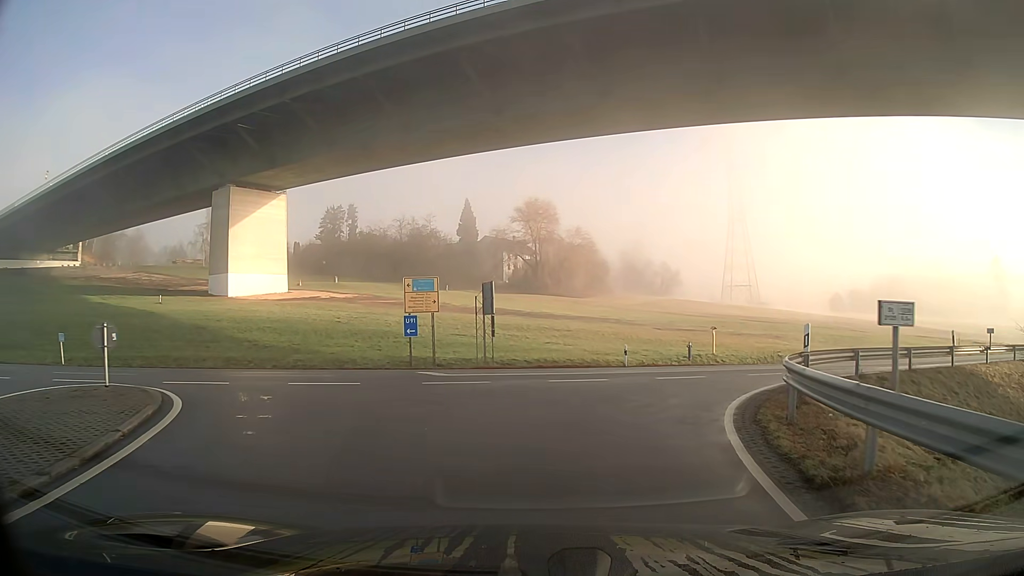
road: secondary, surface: asphalt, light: Day
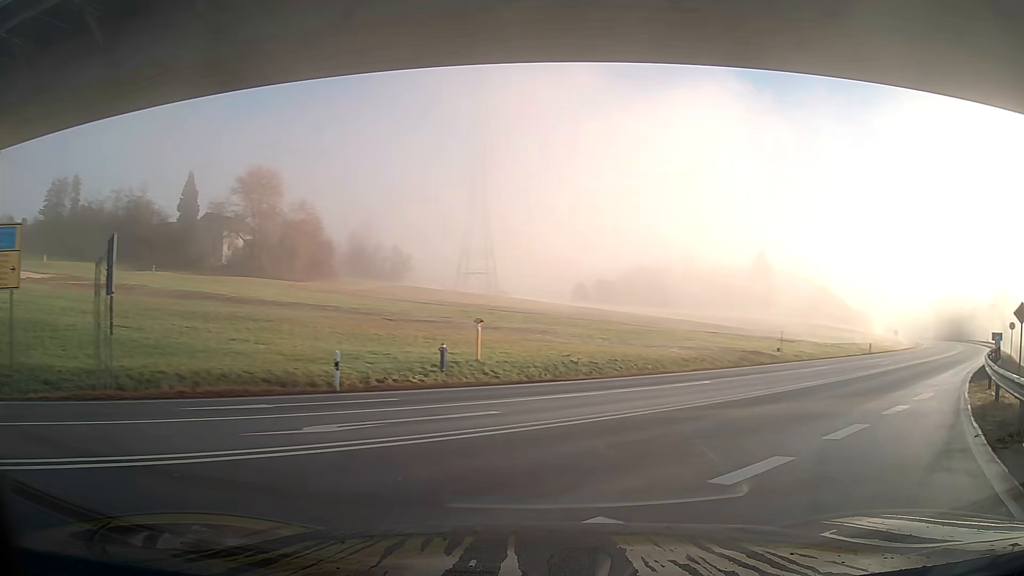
(+2.0, +13.8) m; +28°
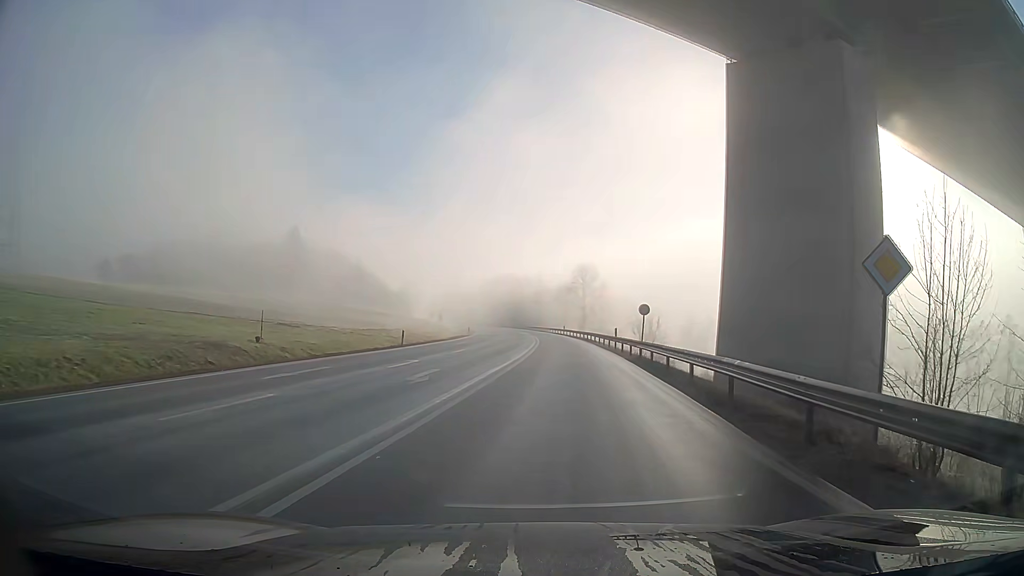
(+7.8, +17.4) m; +35°
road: primary
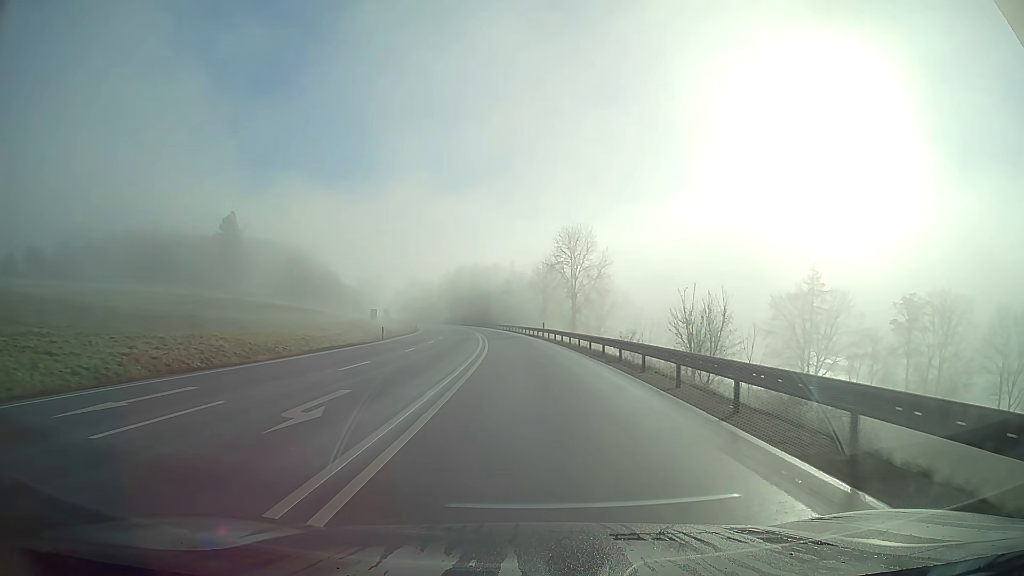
(+1.2, +38.1) m; +1°
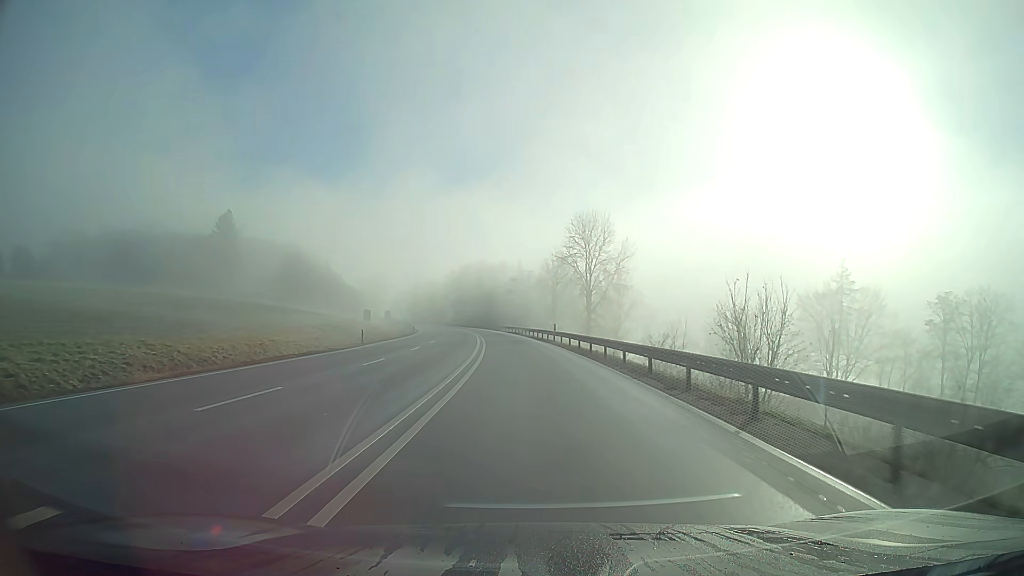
(0.0, +9.0) m; -1°
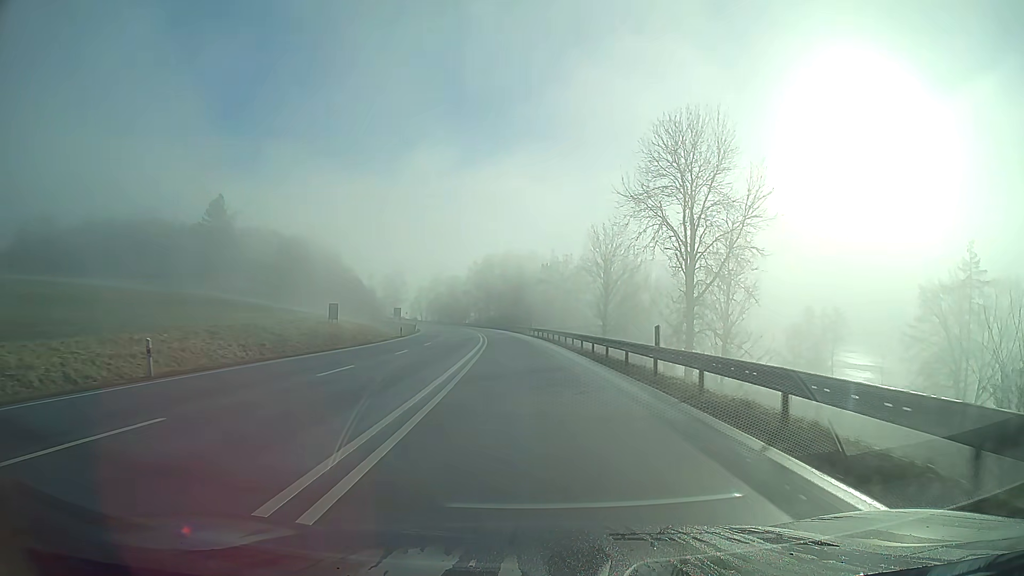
(-0.7, +29.6) m; -3°
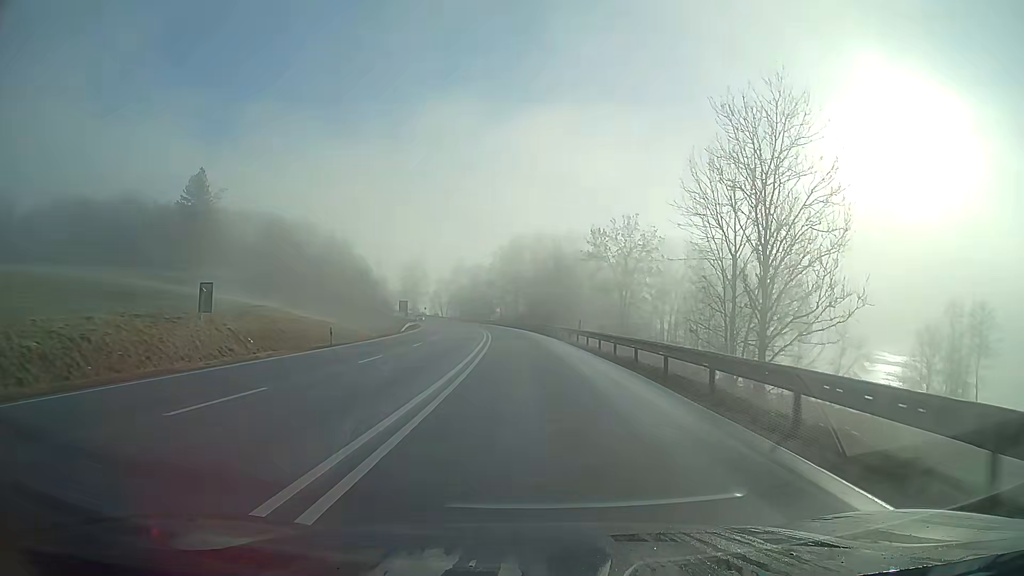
(-0.8, +32.4) m; -3°
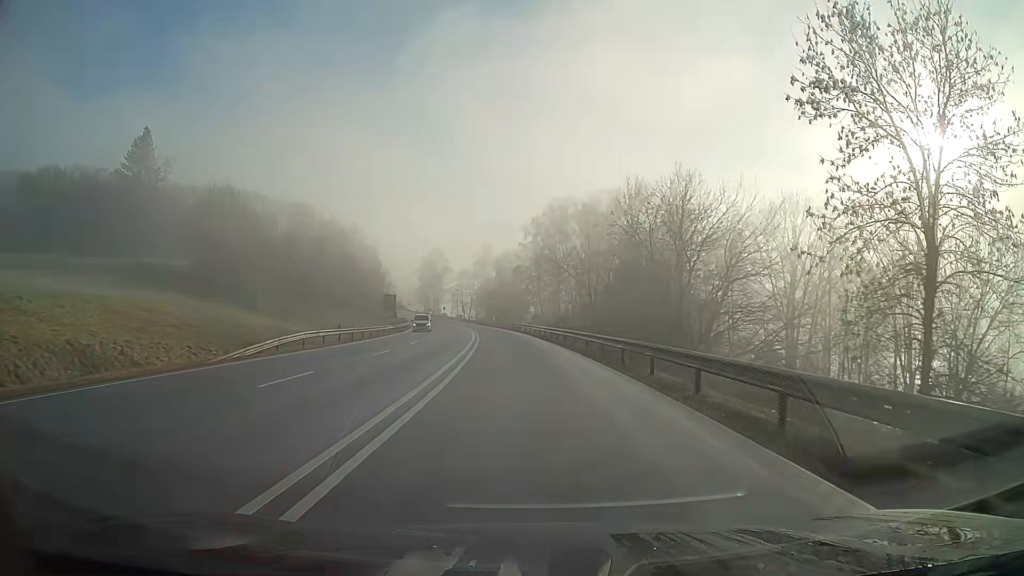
(-1.2, +44.1) m; -4°
